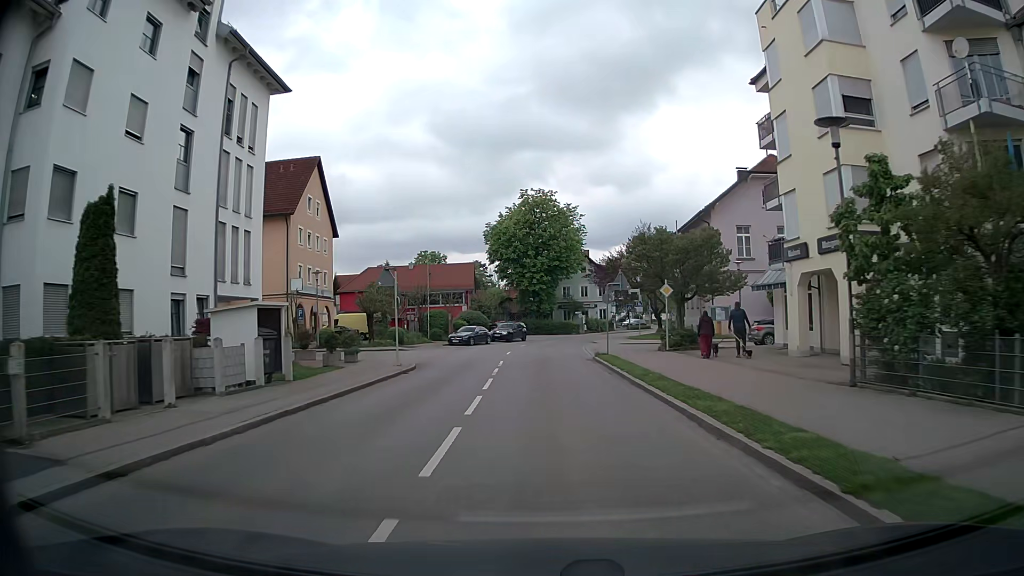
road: tertiary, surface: asphalt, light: Day
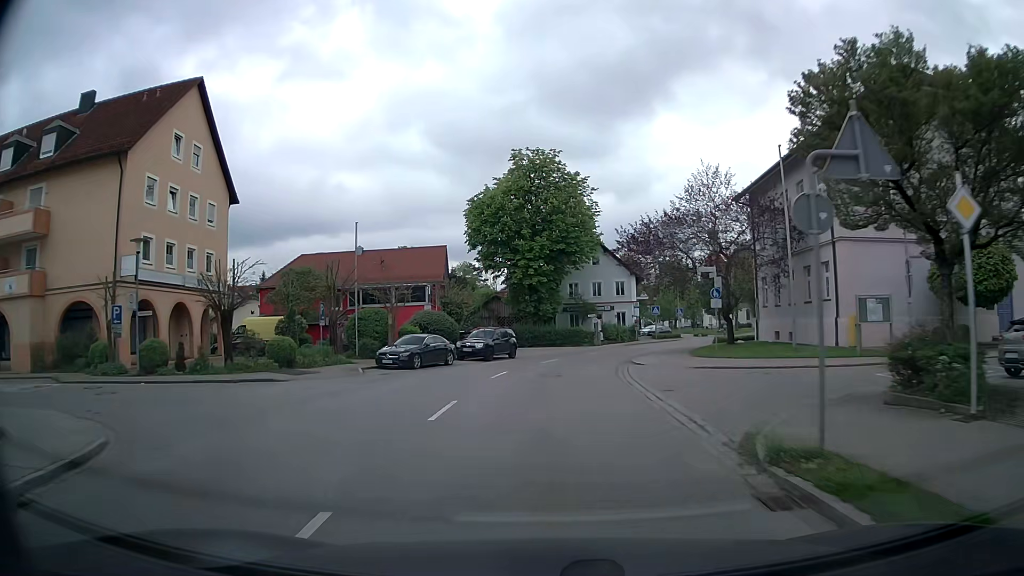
(0.0, +21.7) m; 0°
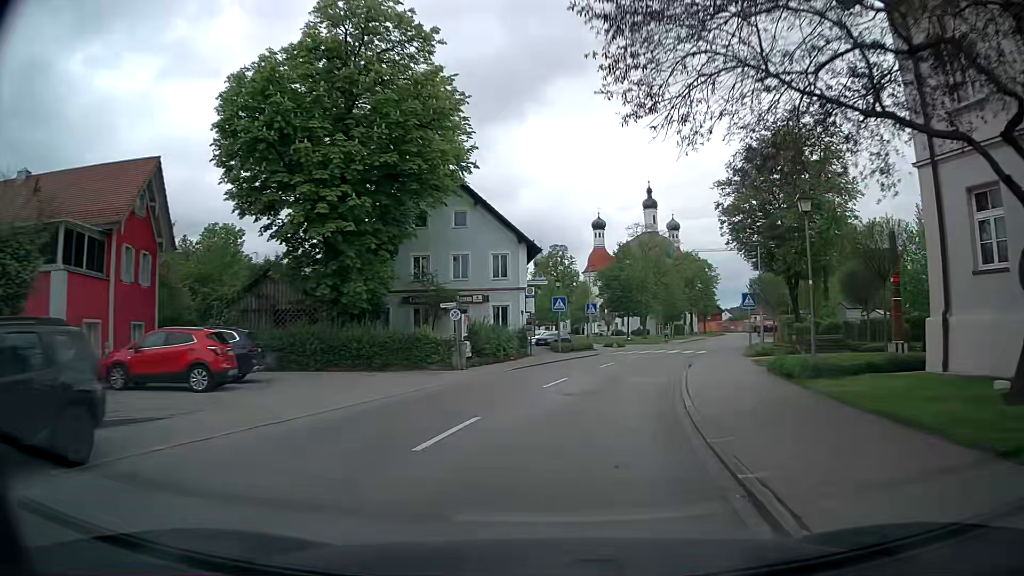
(+1.6, +29.0) m; +11°
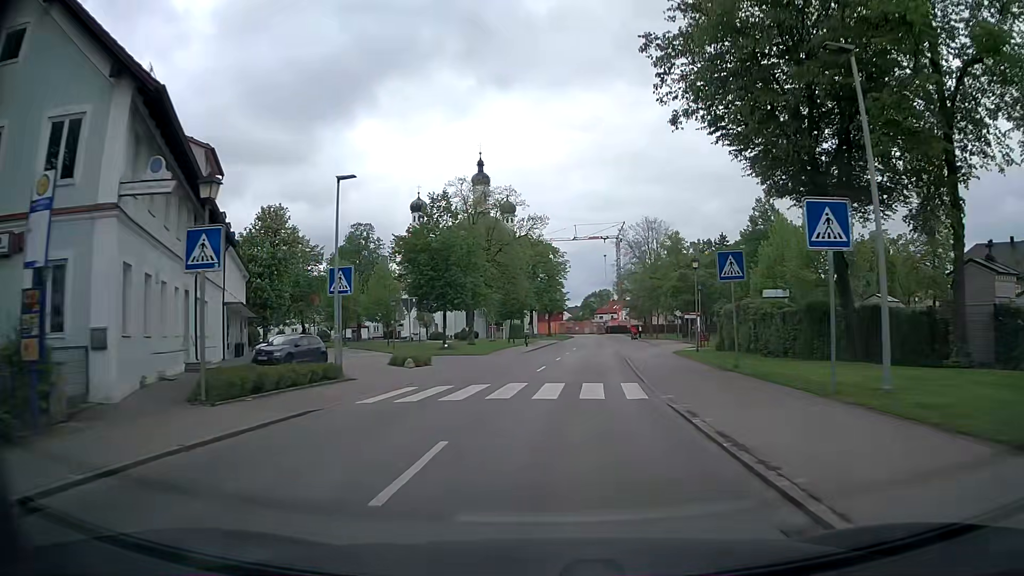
(+4.2, +28.7) m; +15°
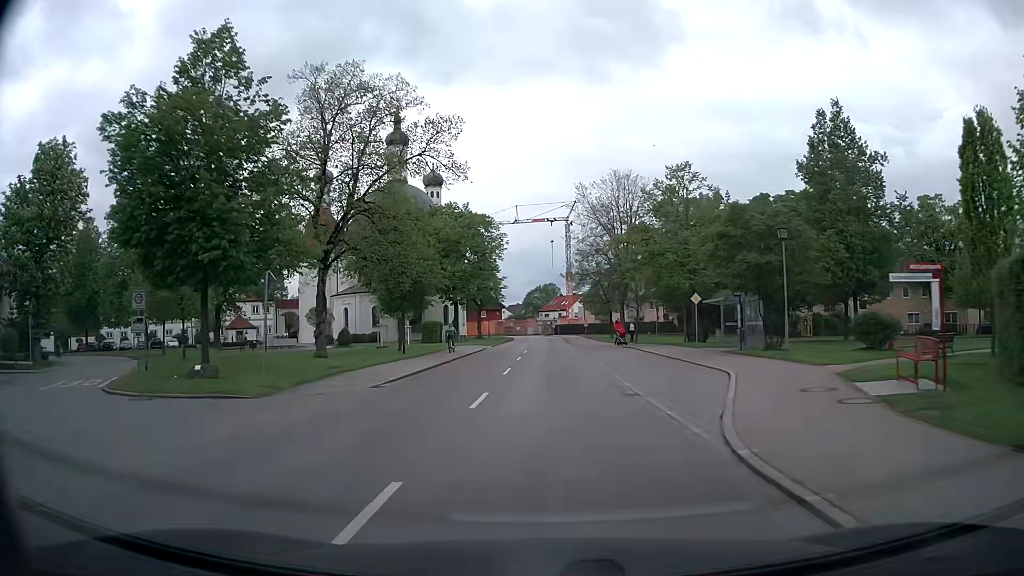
(+1.5, +29.1) m; +5°
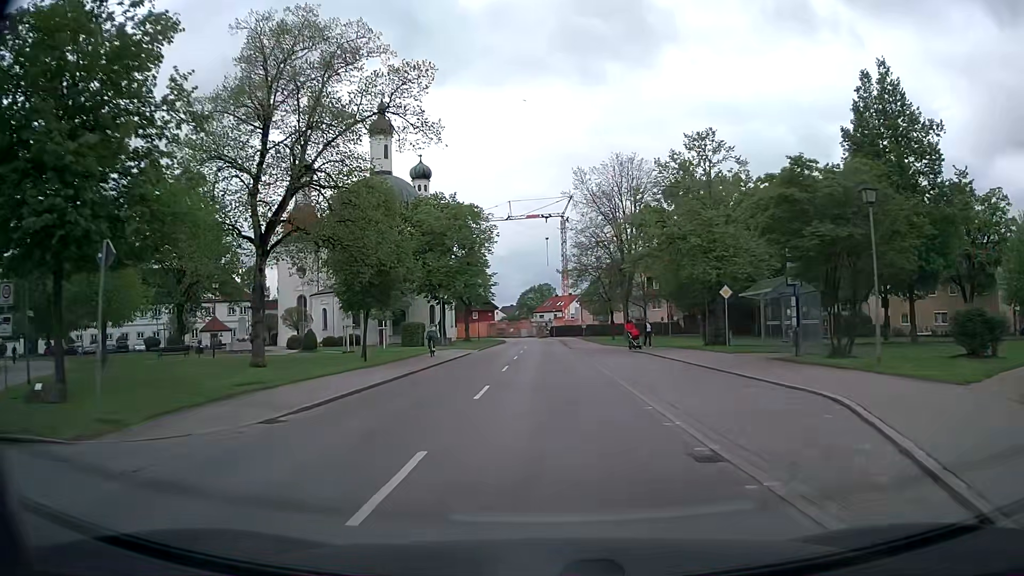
(0.0, +7.3) m; 0°
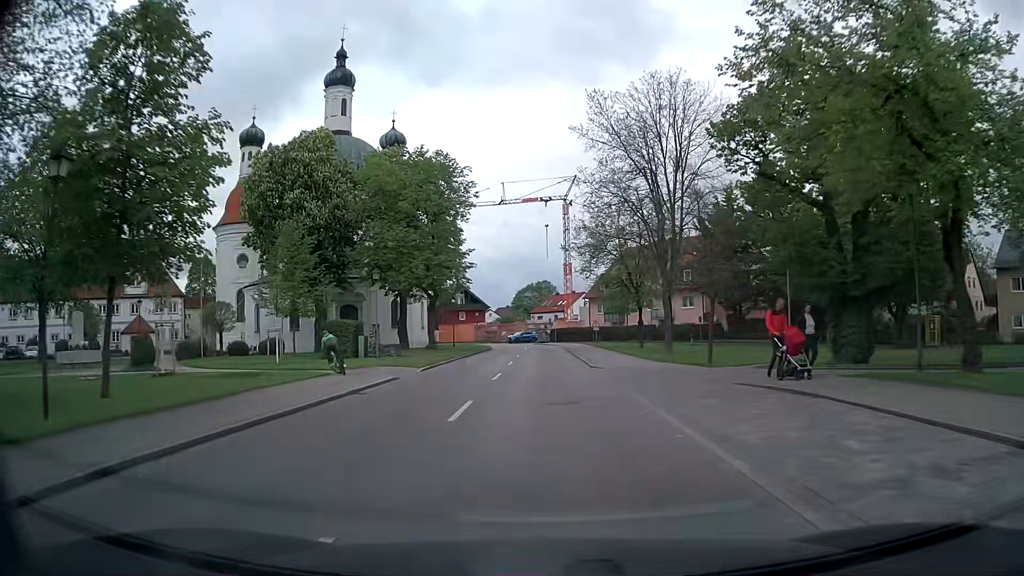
(0.0, +21.4) m; 0°
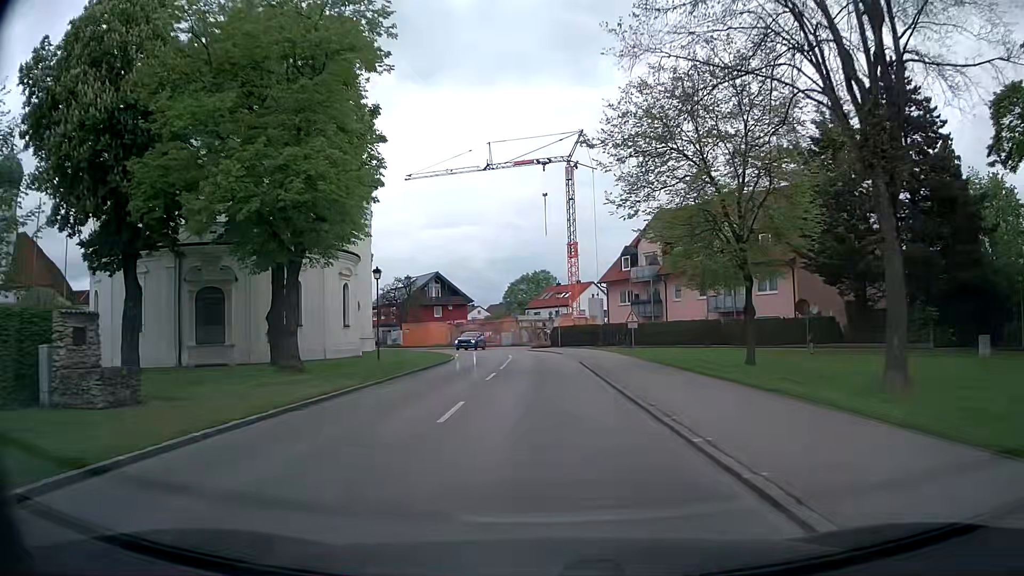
(+0.2, +27.0) m; 0°
(0, +10) (0, +20) (0, +30) (0, +40) (-2, +50) (-5, +59) (-10, +68) (-16, +76) (-23, +83) (-30, +90) m
